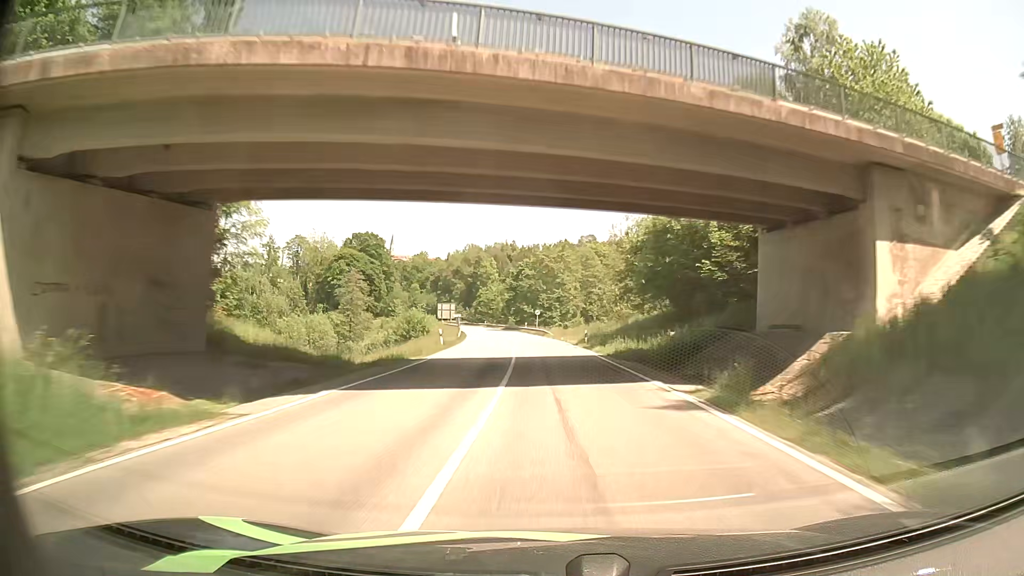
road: secondary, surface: asphalt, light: Day
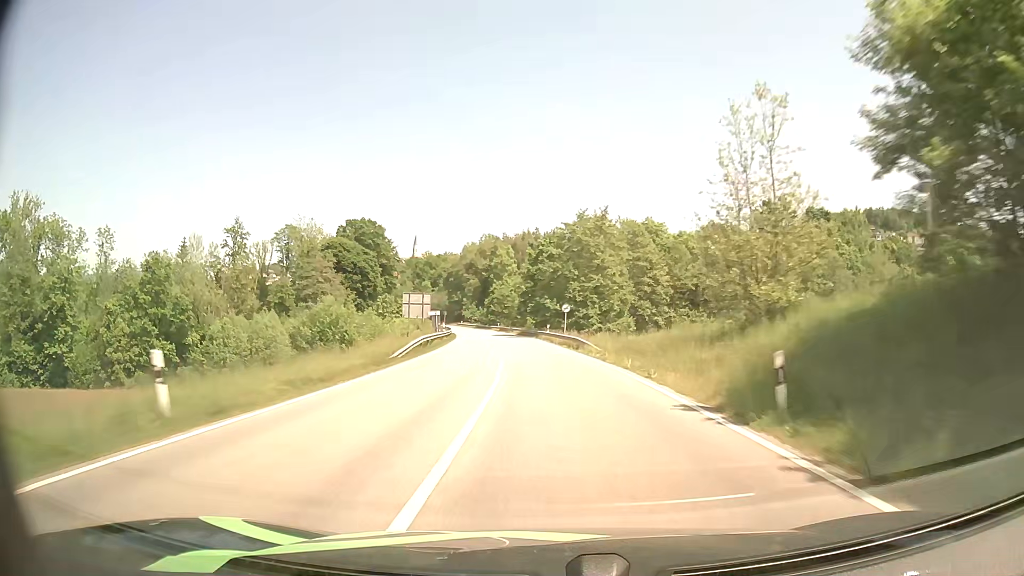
(-0.4, +31.1) m; -2°
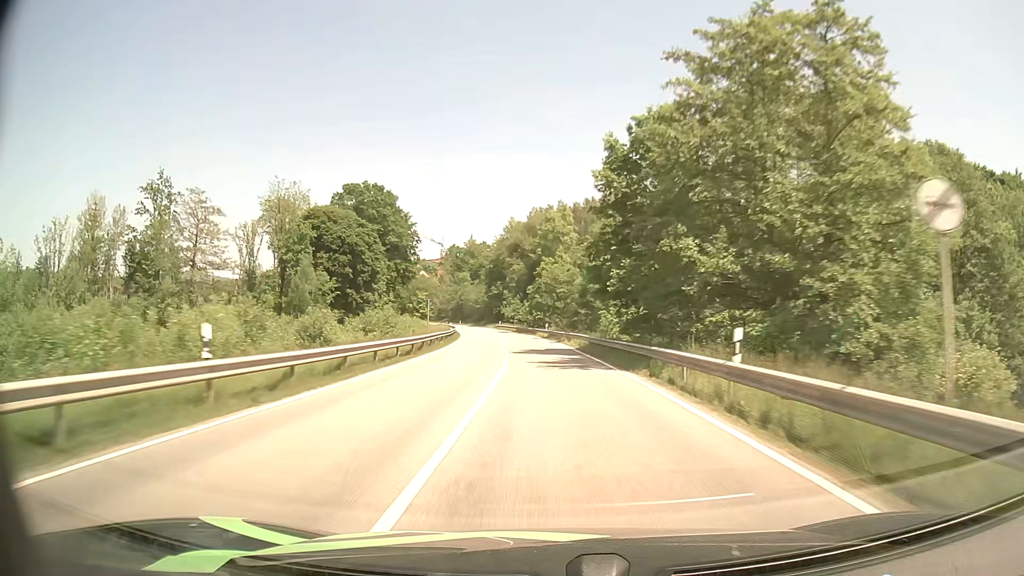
(-2.4, +46.1) m; -6°
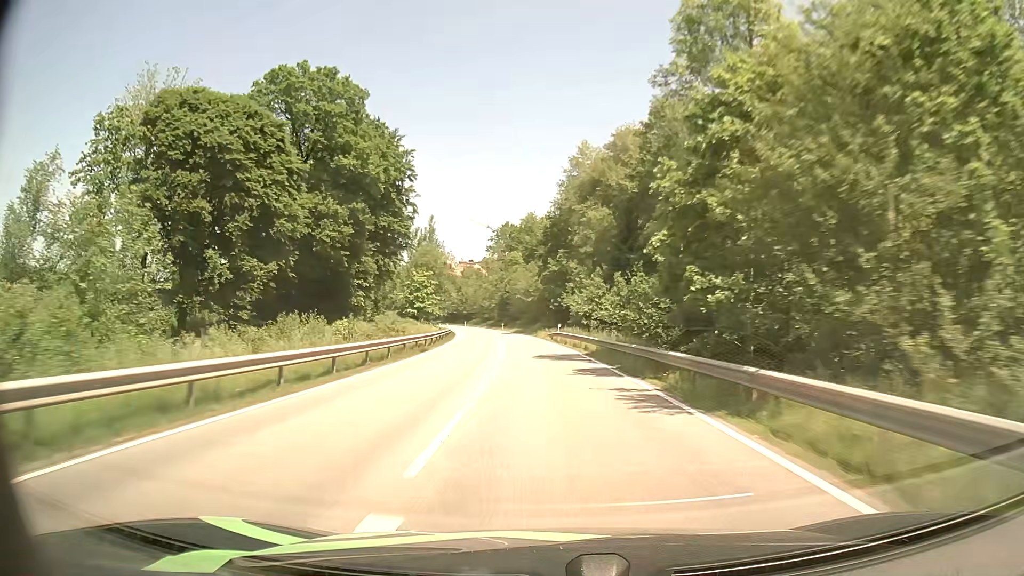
(-3.3, +61.3) m; -6°
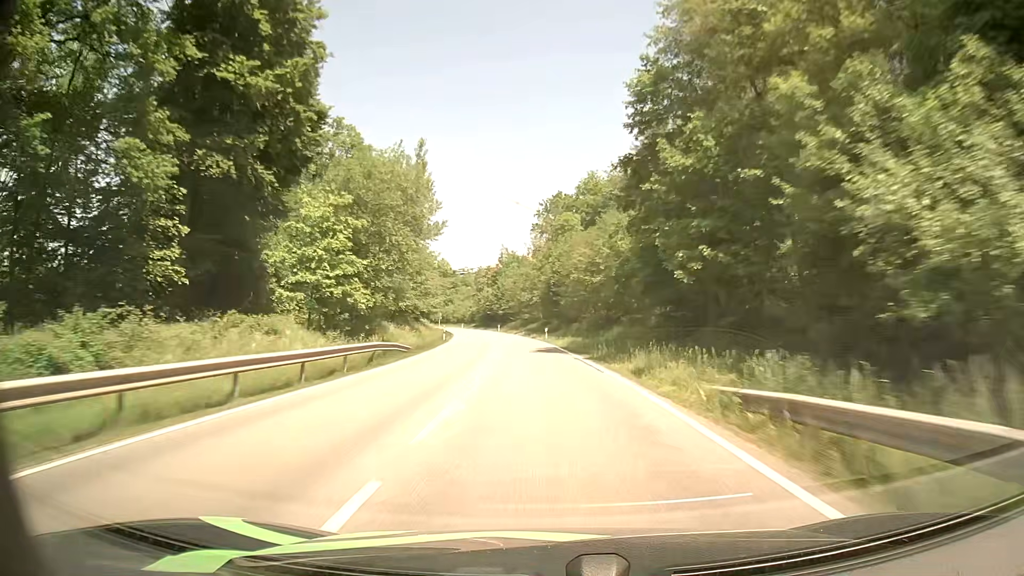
(-1.8, +46.3) m; -4°
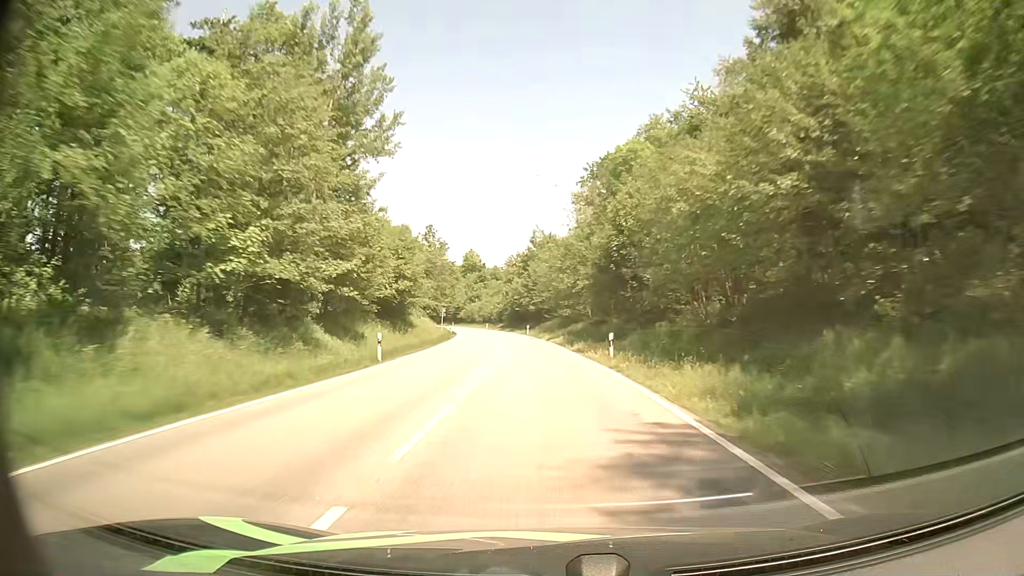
(-1.0, +31.0) m; -4°
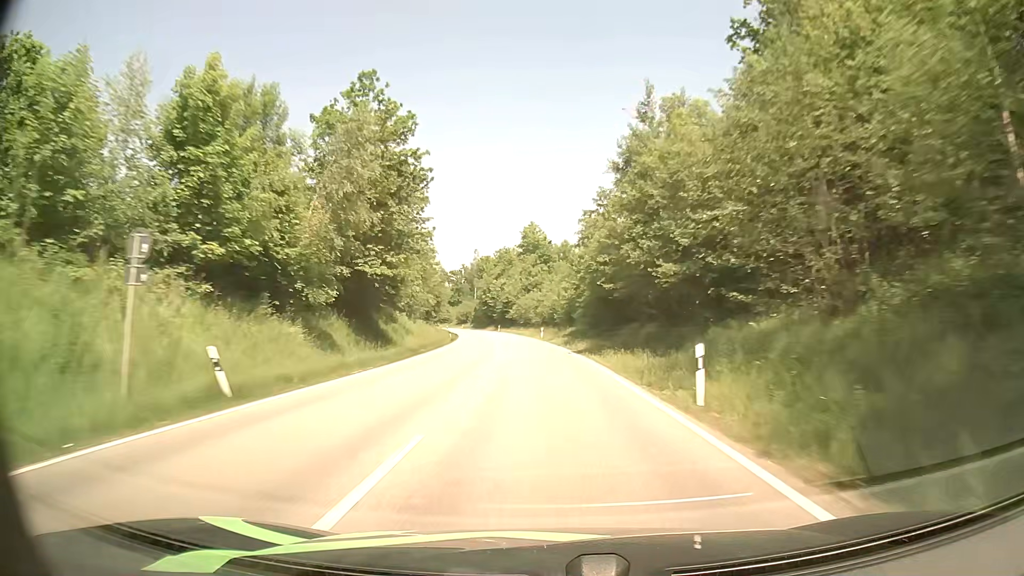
(-3.6, +62.5) m; -7°
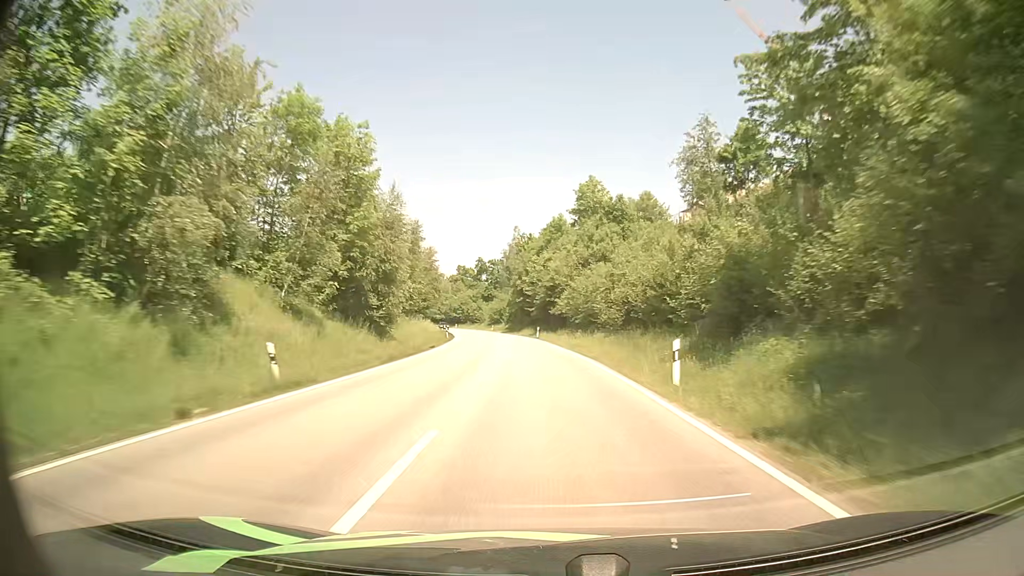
(-2.0, +48.0) m; -5°
(0, +10) (0, +20) (-1, +30) (-1, +40) (-2, +50) (-3, +60) (-4, +70) (-5, +80) (-7, +90) (-9, +99) m
